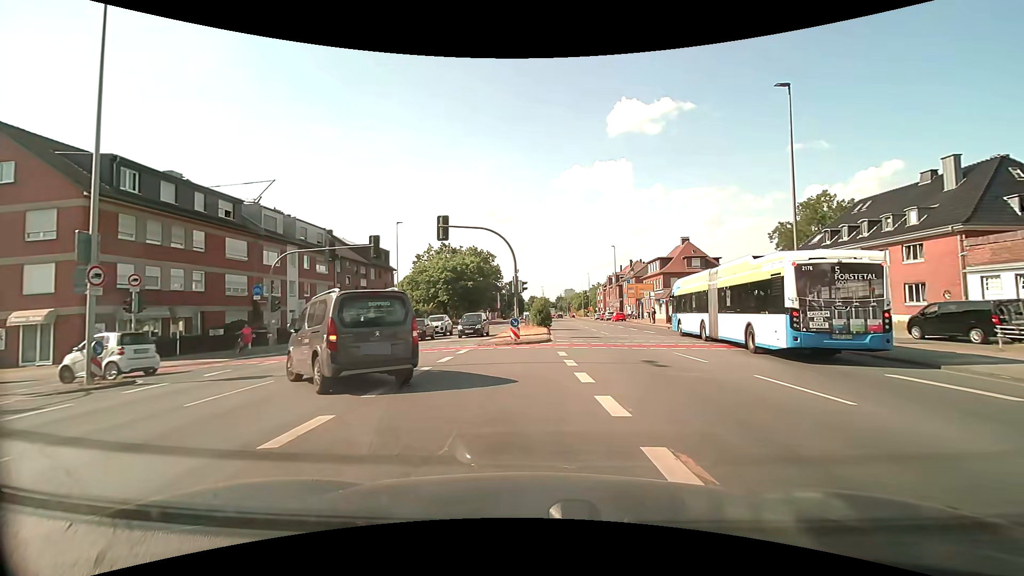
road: primary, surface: asphalt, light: Day
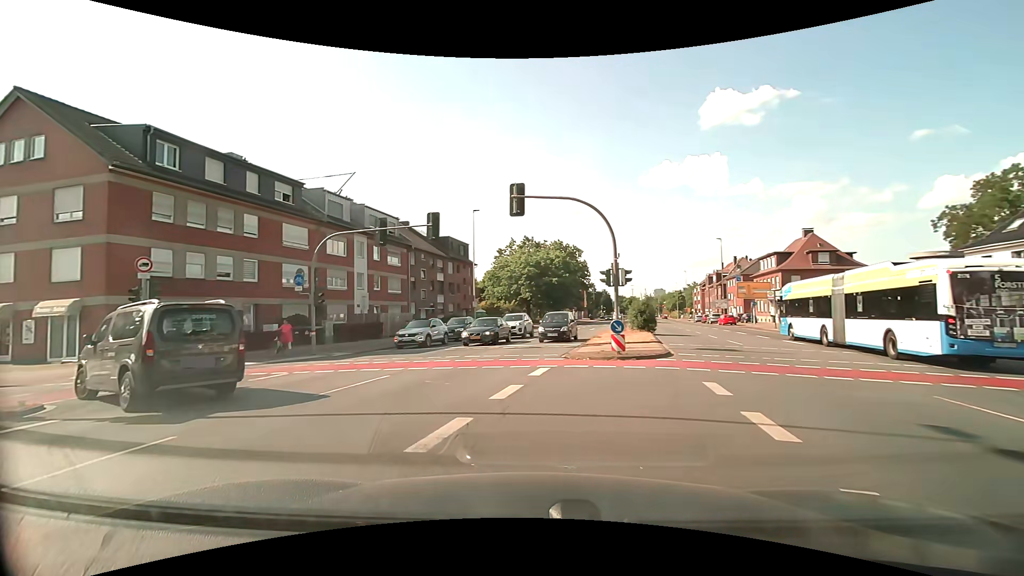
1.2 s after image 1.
(-0.4, +6.6) m; -10°
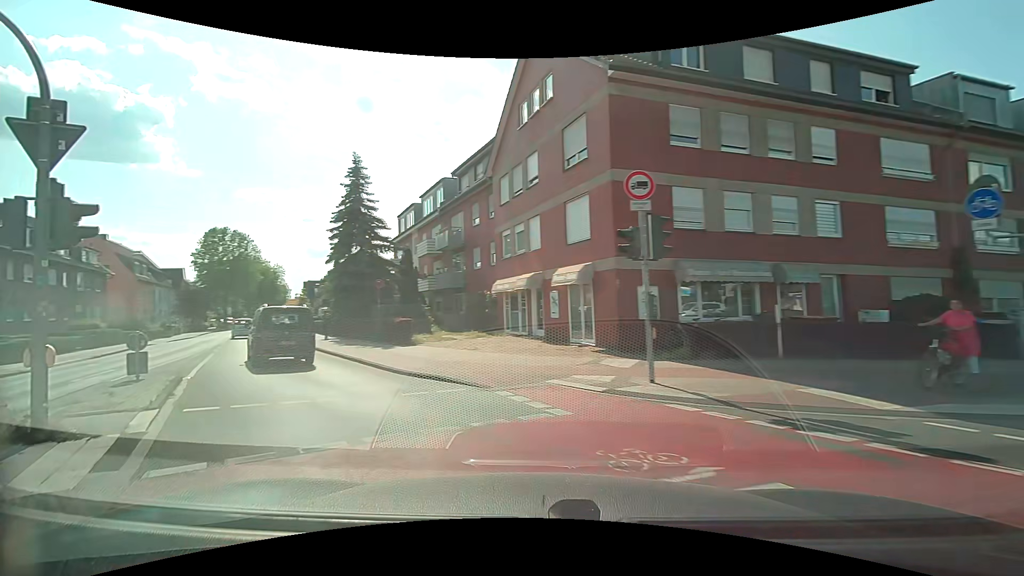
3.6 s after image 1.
(-5.9, +11.9) m; -57°
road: tertiary
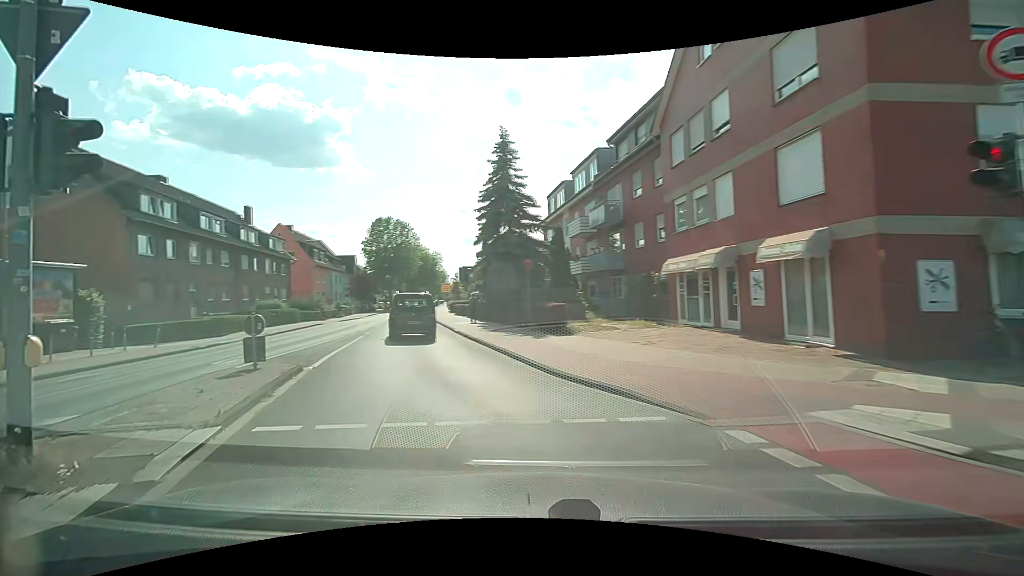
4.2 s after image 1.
(-0.5, +3.7) m; -17°
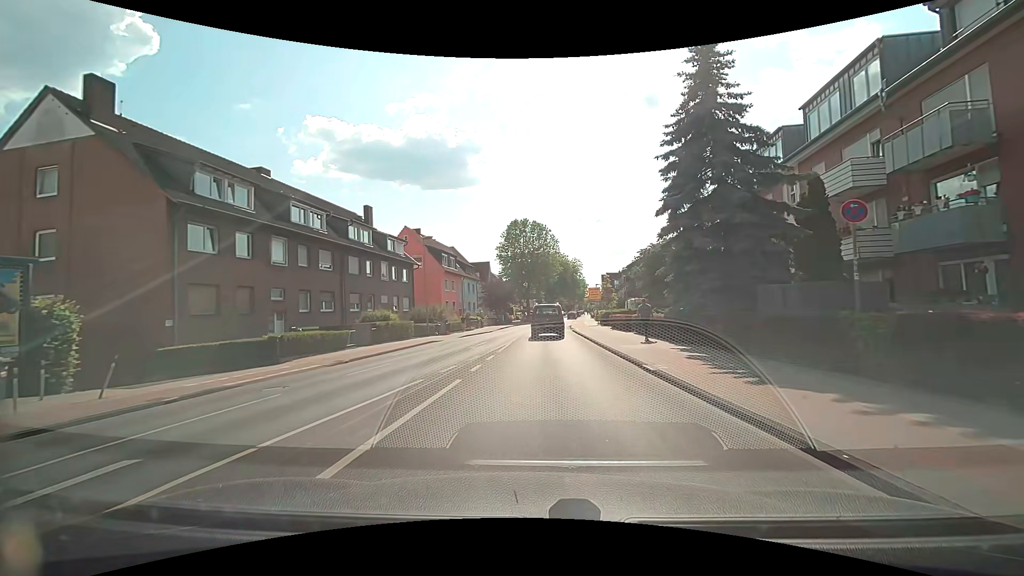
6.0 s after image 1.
(-2.8, +12.5) m; -15°
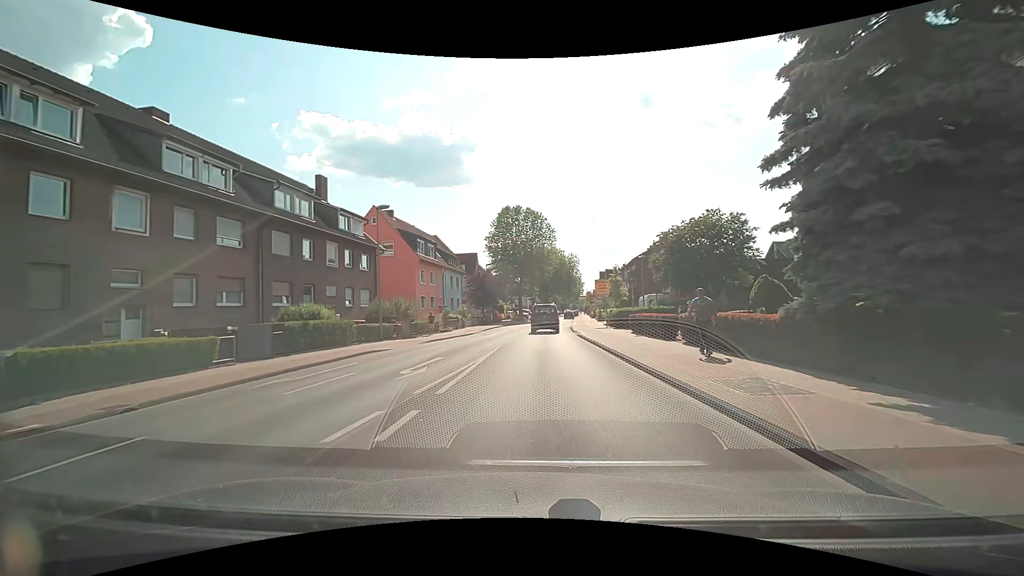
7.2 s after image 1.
(0.0, +10.3) m; 0°
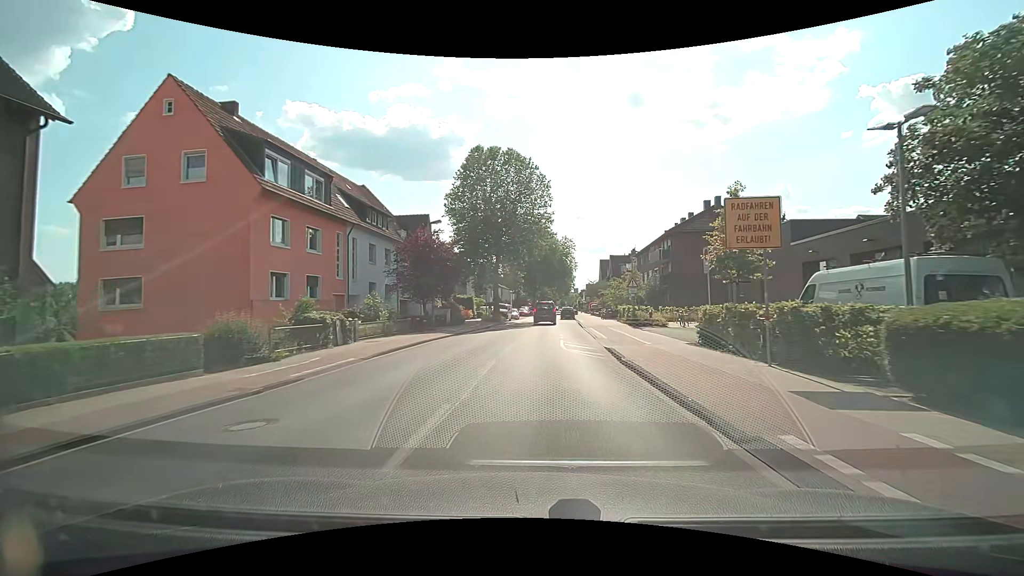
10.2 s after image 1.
(+0.3, +27.9) m; +2°
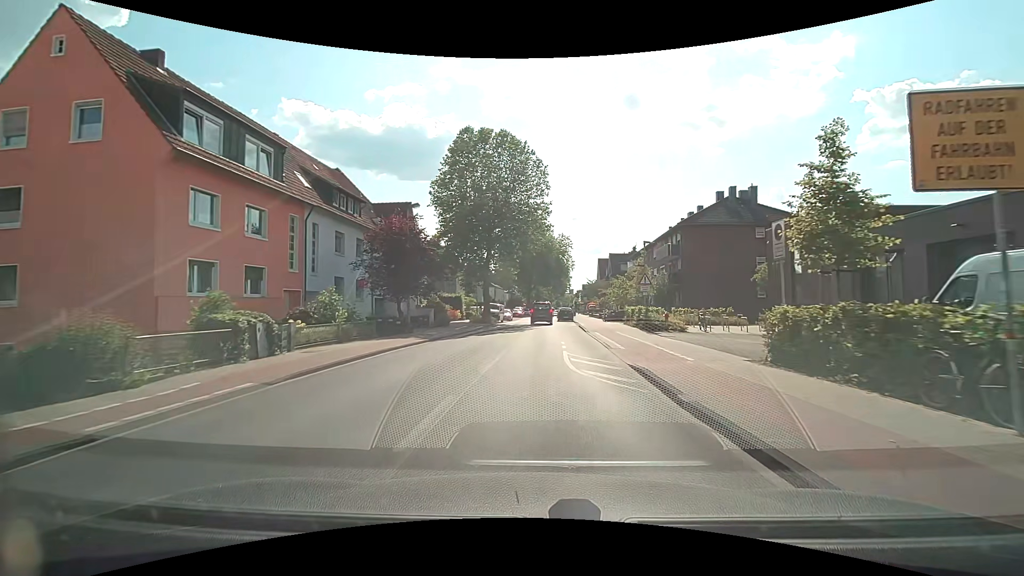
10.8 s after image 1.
(0.0, +5.4) m; 0°
(0, +10) (0, +20) (+1, +30) (+1, +40) (+1, +50) (+1, +60) (+2, +70) (+2, +80) (+3, +90) (+4, +100) m
